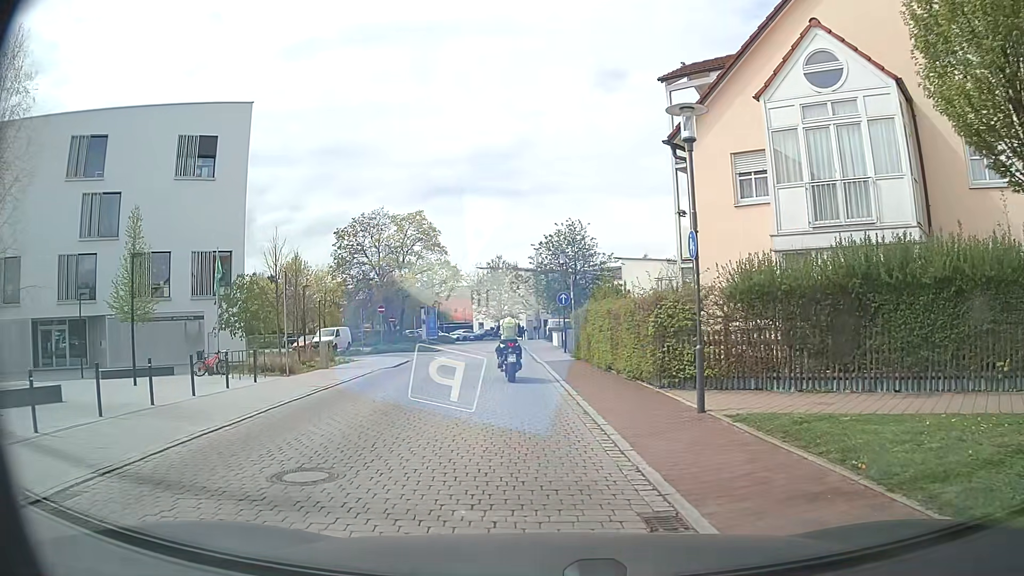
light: Day
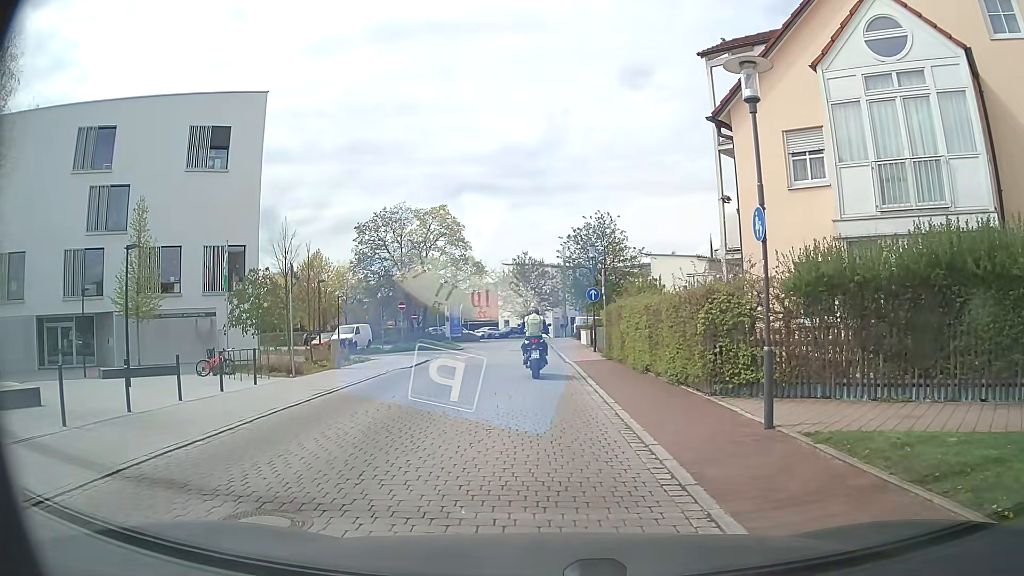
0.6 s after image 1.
(0.0, +1.8) m; -3°
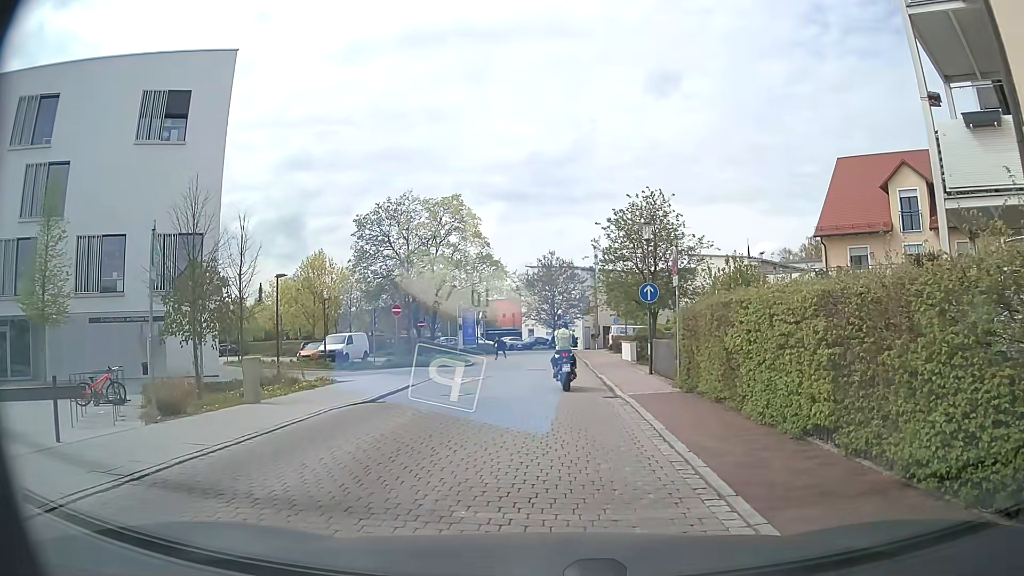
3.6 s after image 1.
(-0.1, +8.8) m; -2°
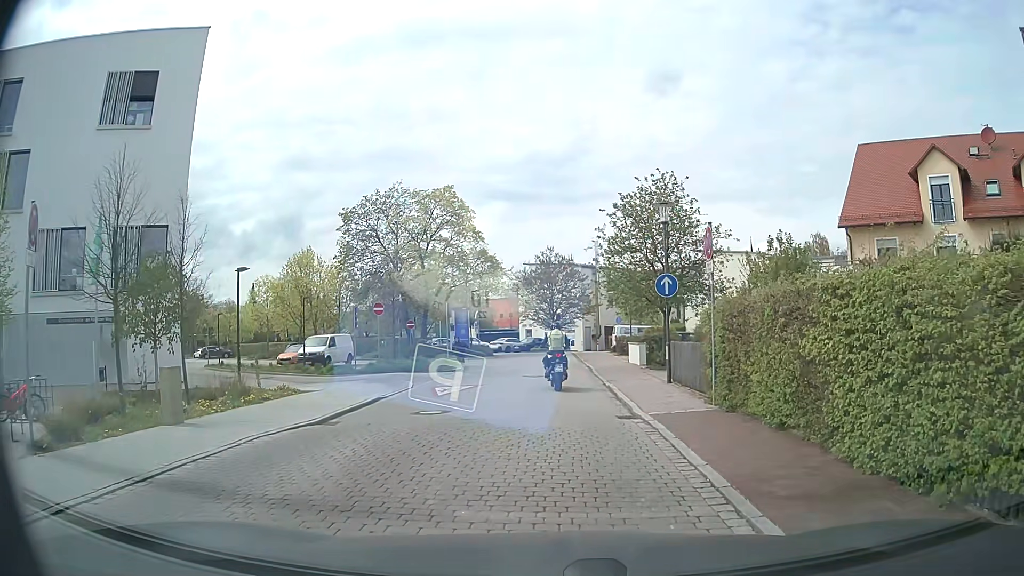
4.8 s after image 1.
(0.0, +3.4) m; 0°
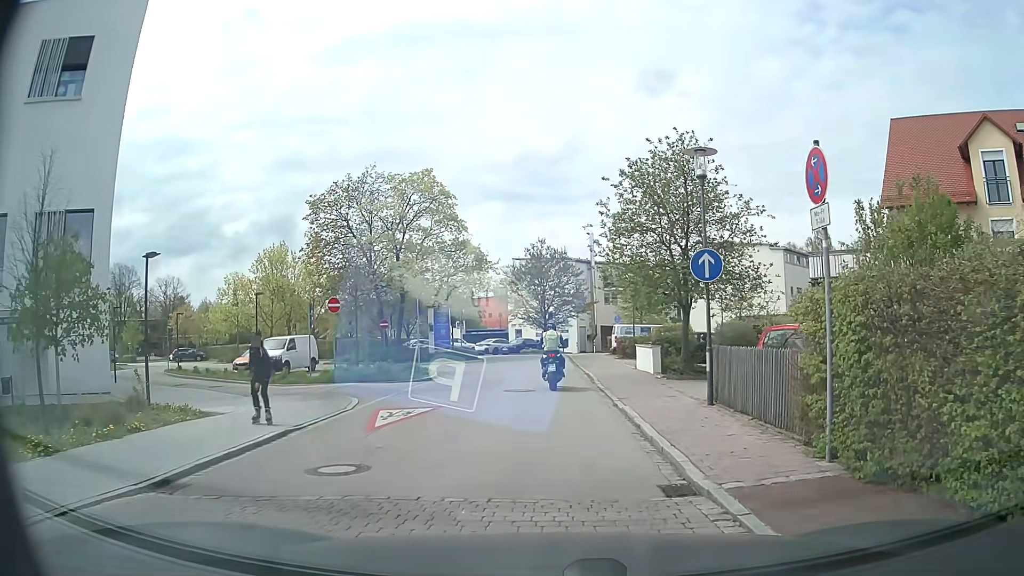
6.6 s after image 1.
(0.0, +5.4) m; +2°
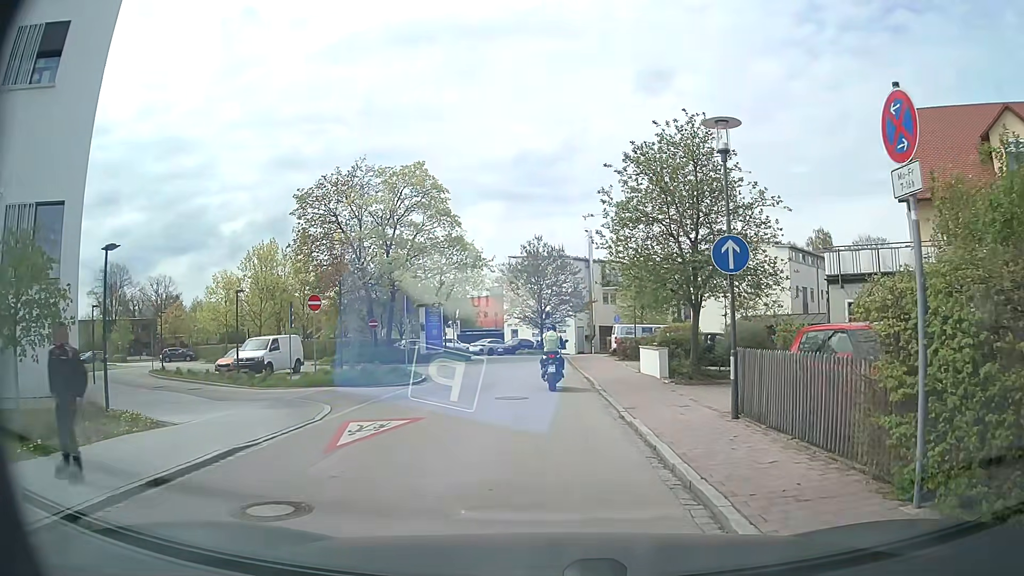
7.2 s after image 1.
(0.0, +1.9) m; -1°
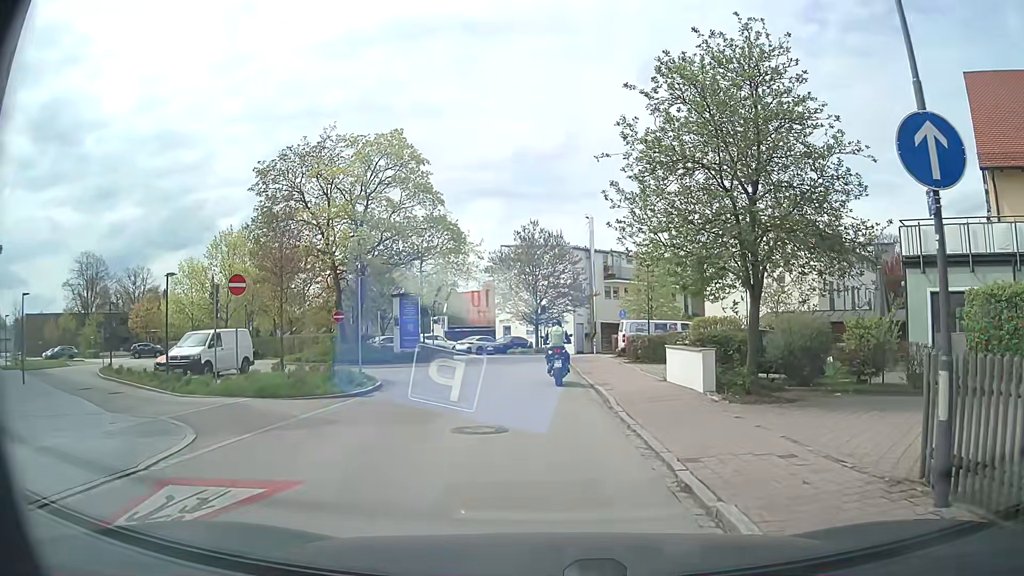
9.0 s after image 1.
(0.0, +6.0) m; +1°
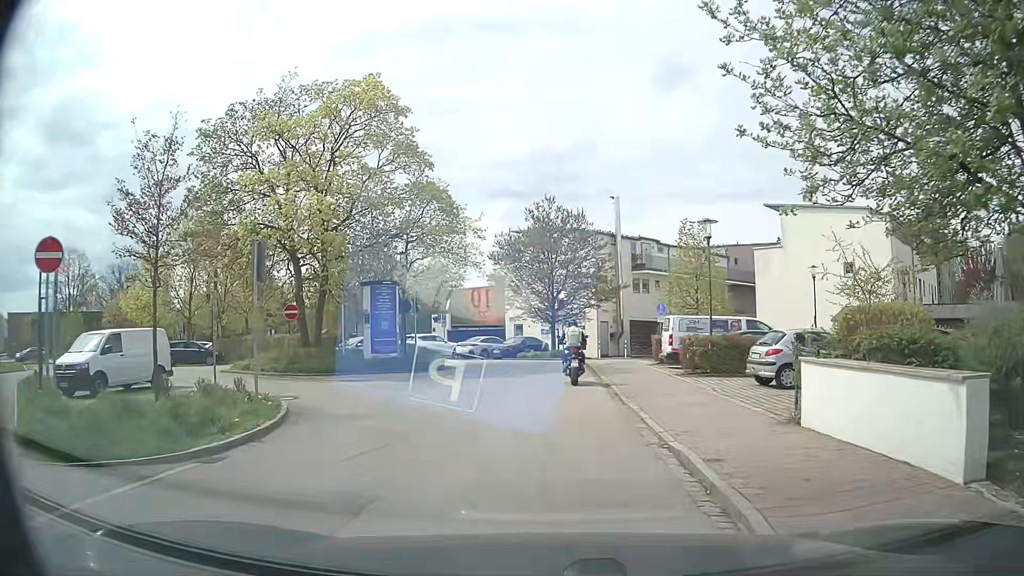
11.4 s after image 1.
(-0.2, +8.5) m; -3°
